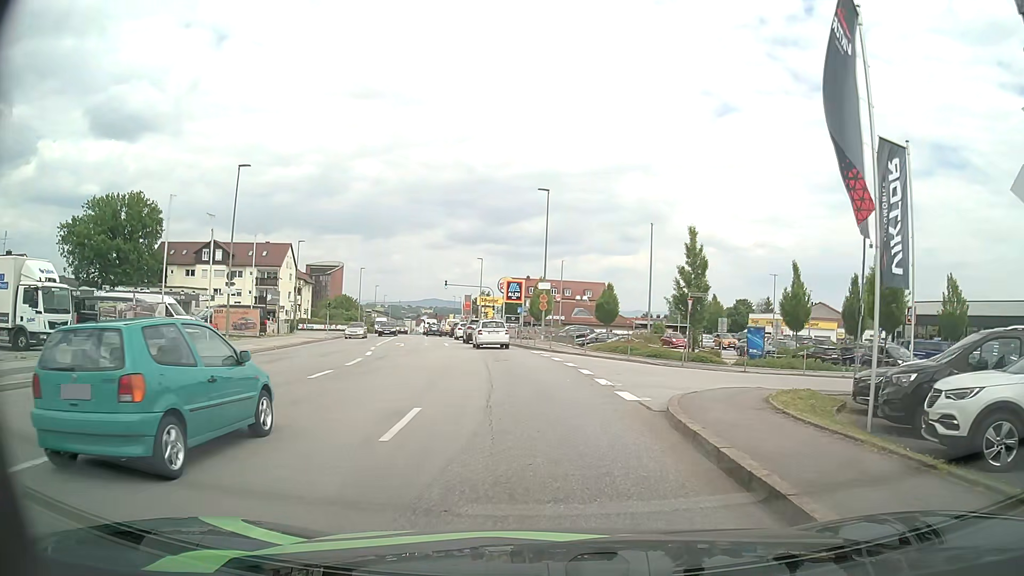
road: tertiary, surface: asphalt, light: Day
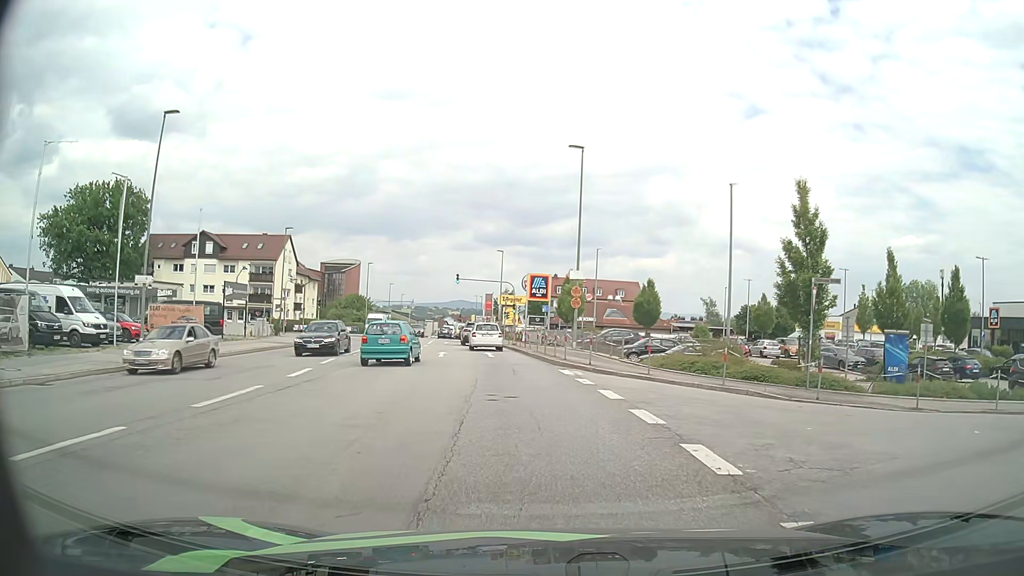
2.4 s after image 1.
(-0.5, +11.7) m; -4°
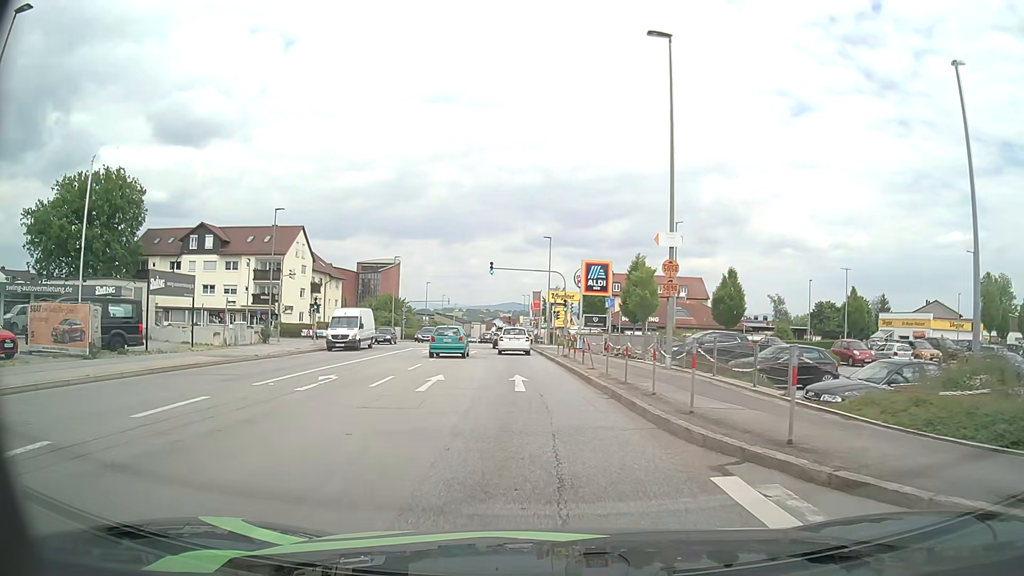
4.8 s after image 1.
(-0.5, +13.8) m; -4°
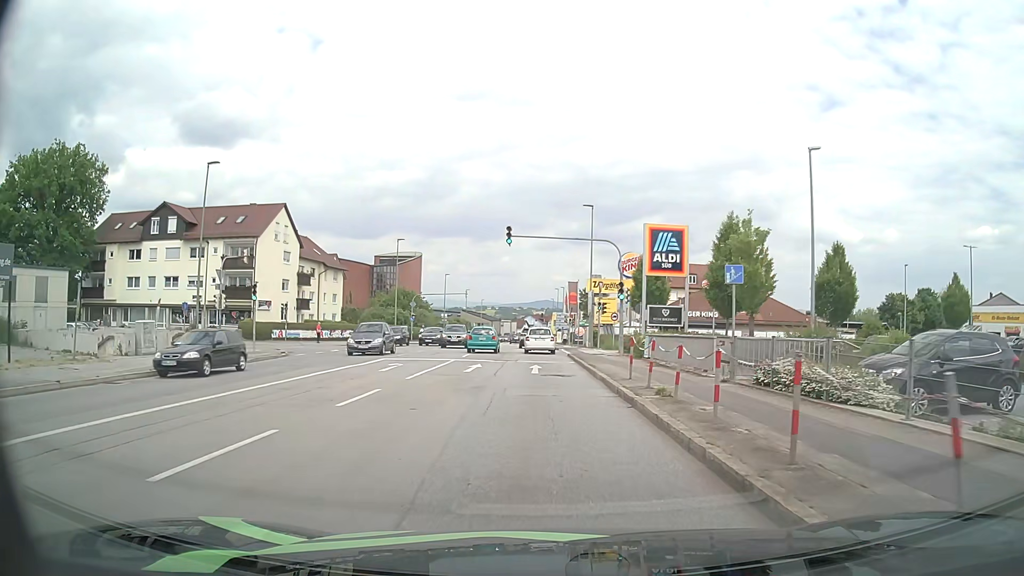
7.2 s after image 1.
(-0.6, +16.1) m; -3°
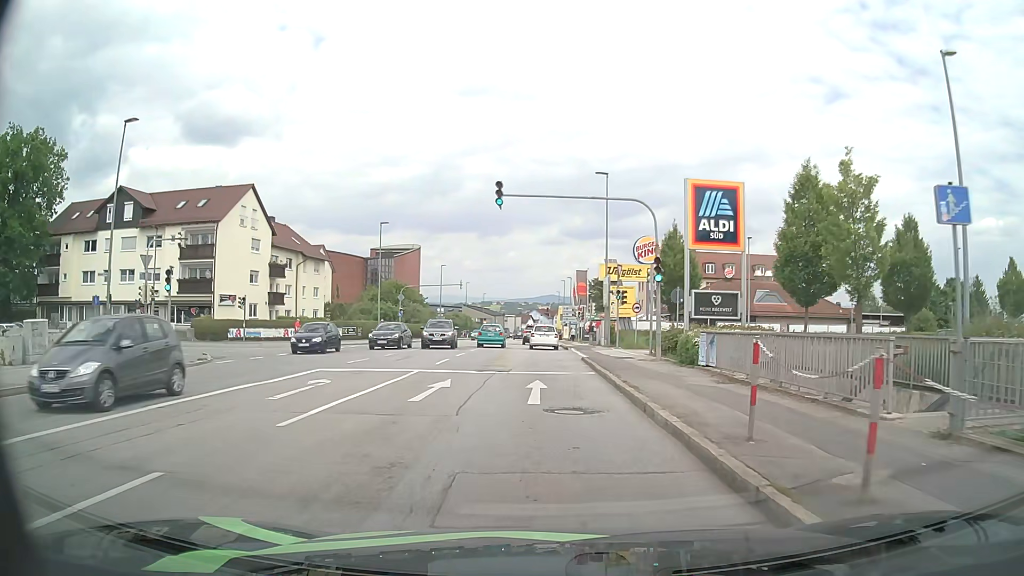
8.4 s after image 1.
(0.0, +9.0) m; 0°
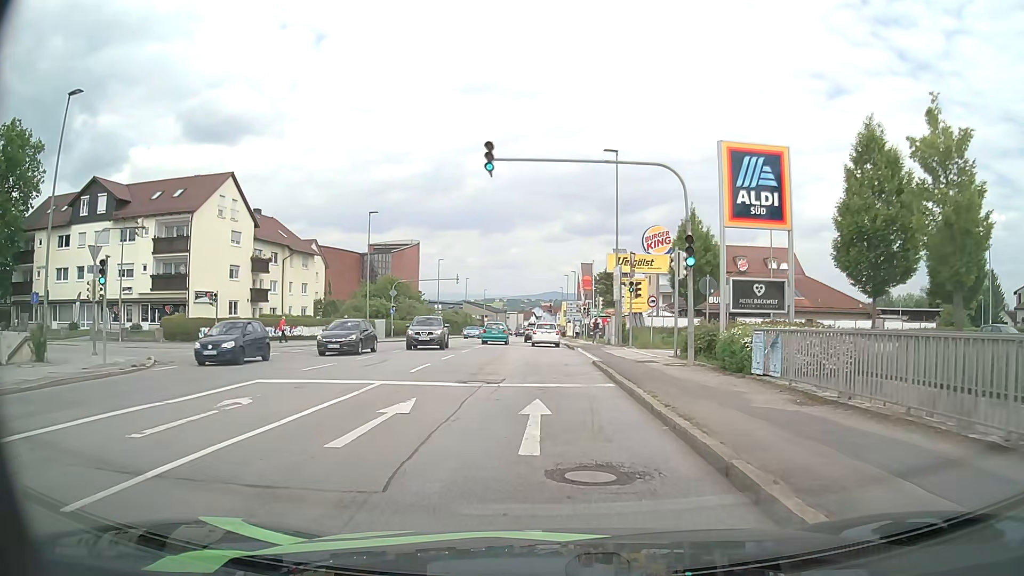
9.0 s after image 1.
(0.0, +4.6) m; 0°
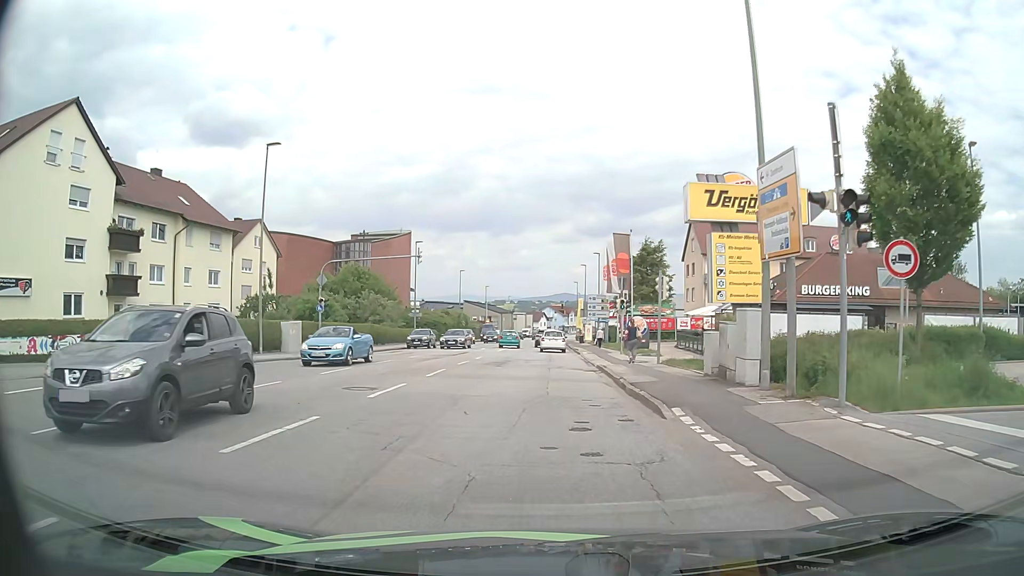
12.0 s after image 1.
(-0.3, +22.9) m; -2°
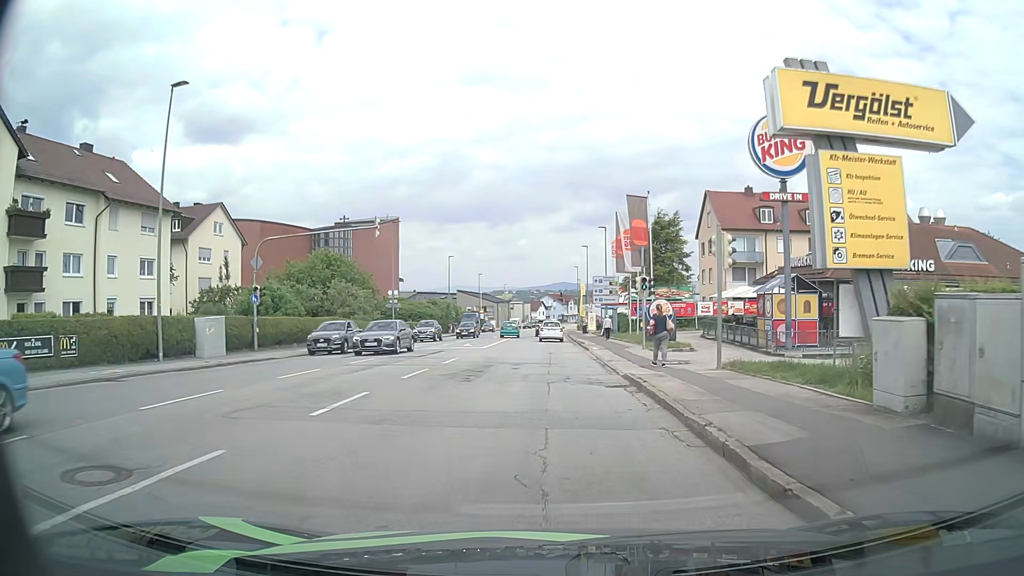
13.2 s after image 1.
(+0.1, +9.2) m; 0°
